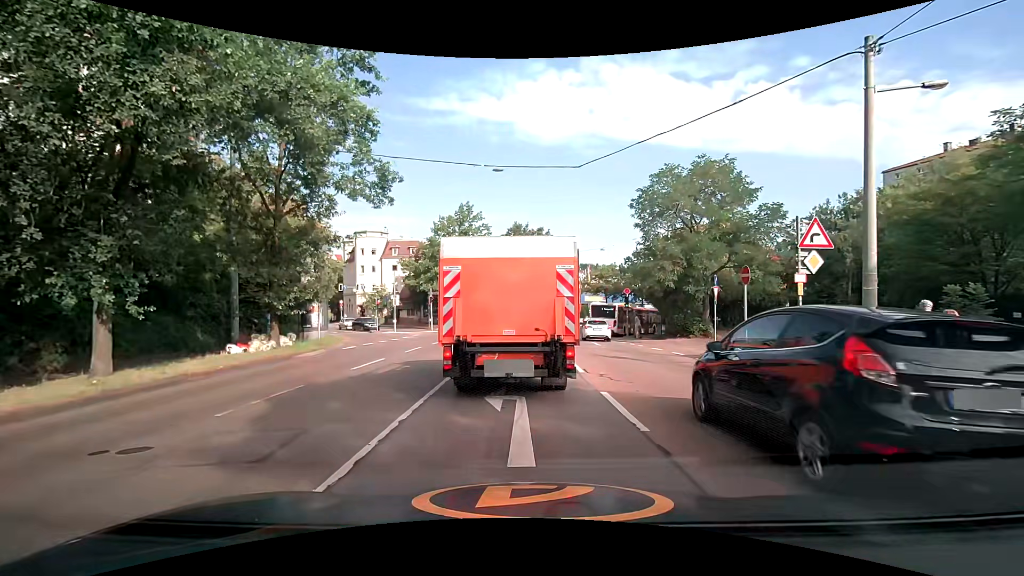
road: secondary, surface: asphalt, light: Day
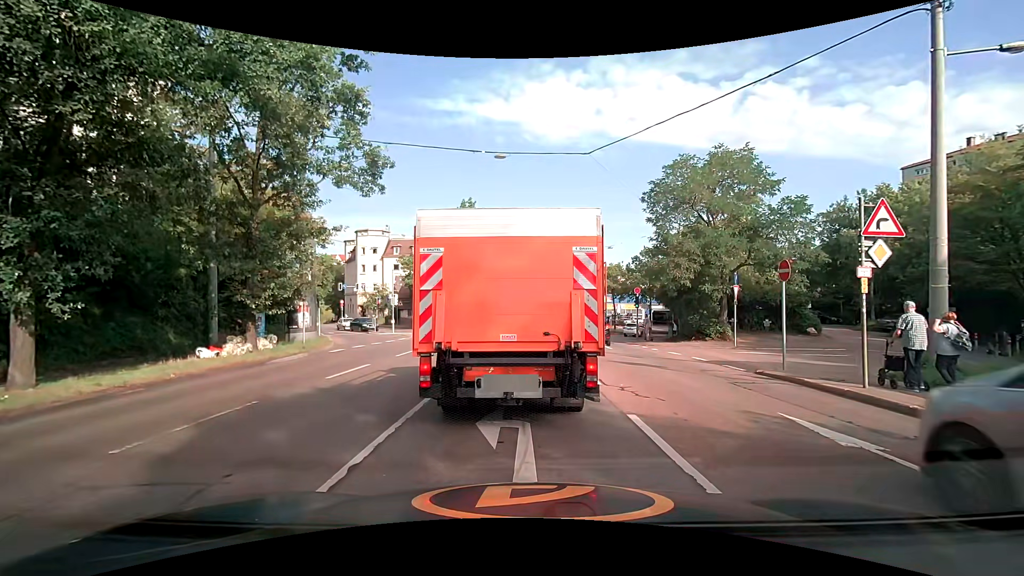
(0.0, +1.9) m; 0°
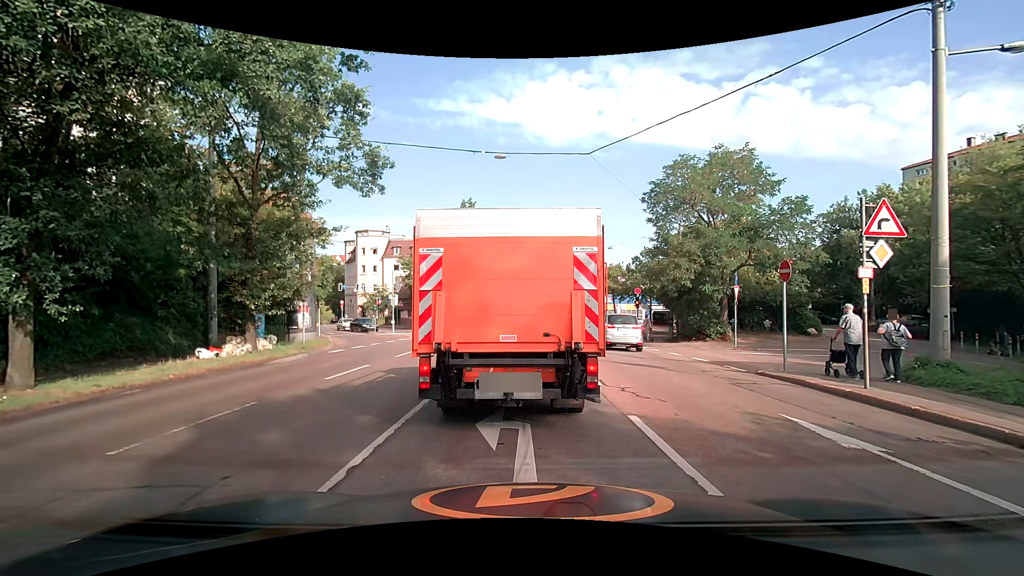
(0.0, +0.1) m; 0°
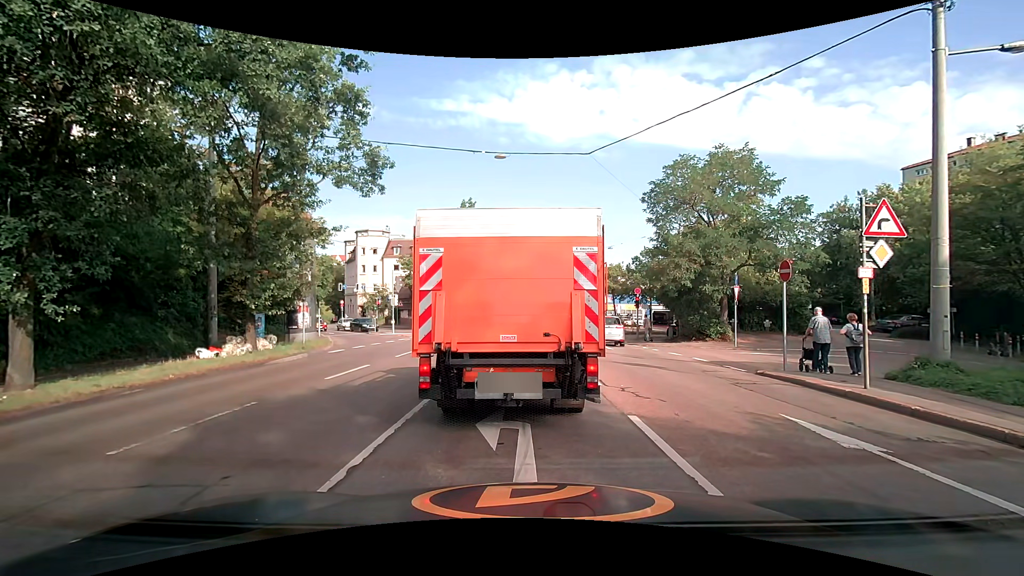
(0.0, 0.0) m; 0°
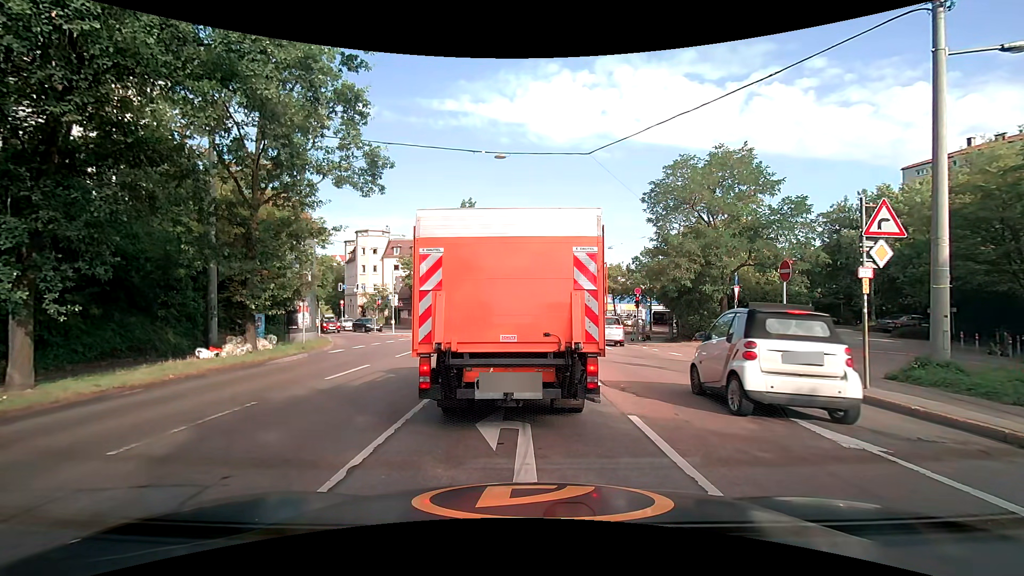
(0.0, 0.0) m; 0°
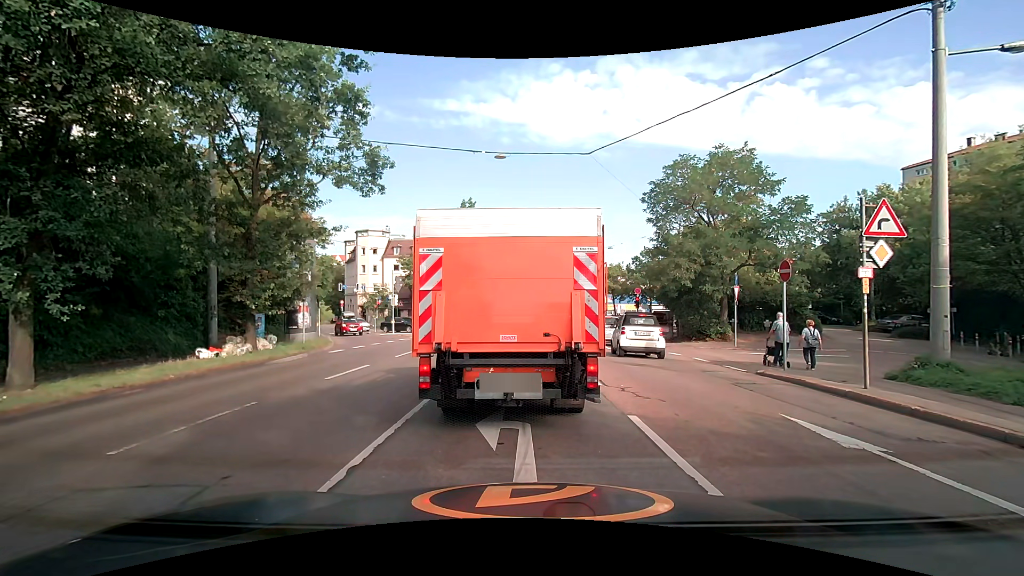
(0.0, 0.0) m; 0°
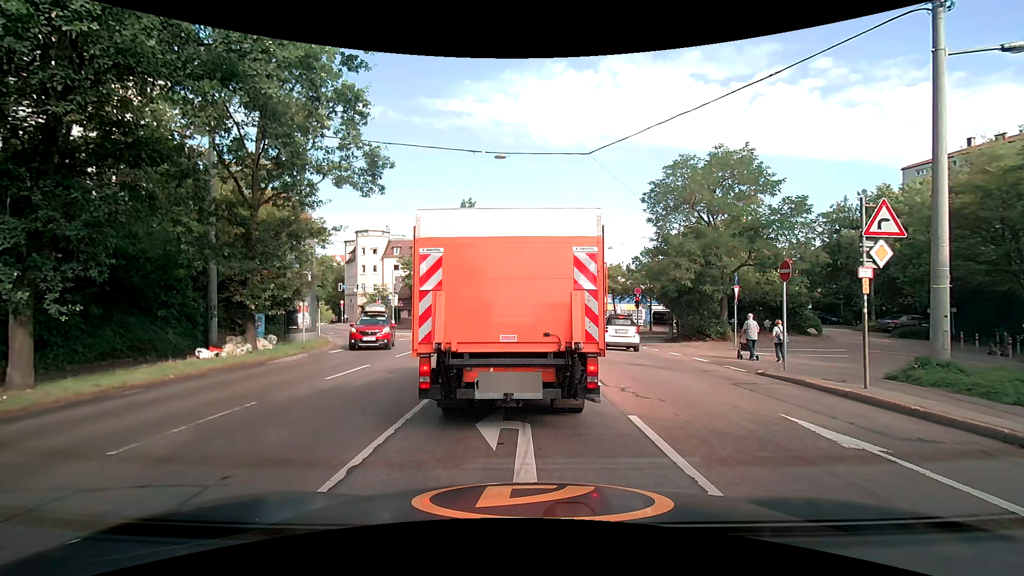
(0.0, 0.0) m; 0°
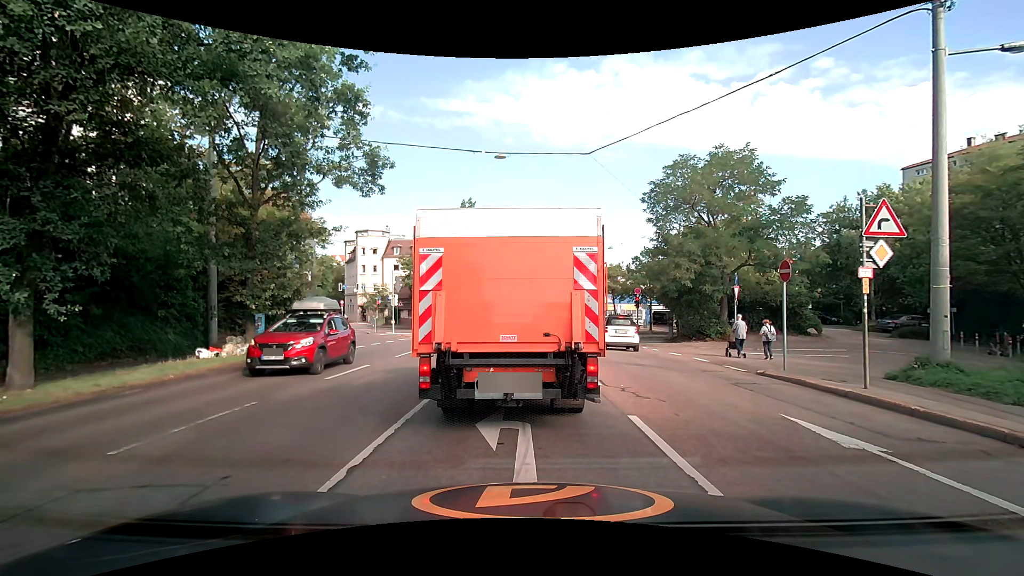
(0.0, 0.0) m; 0°
